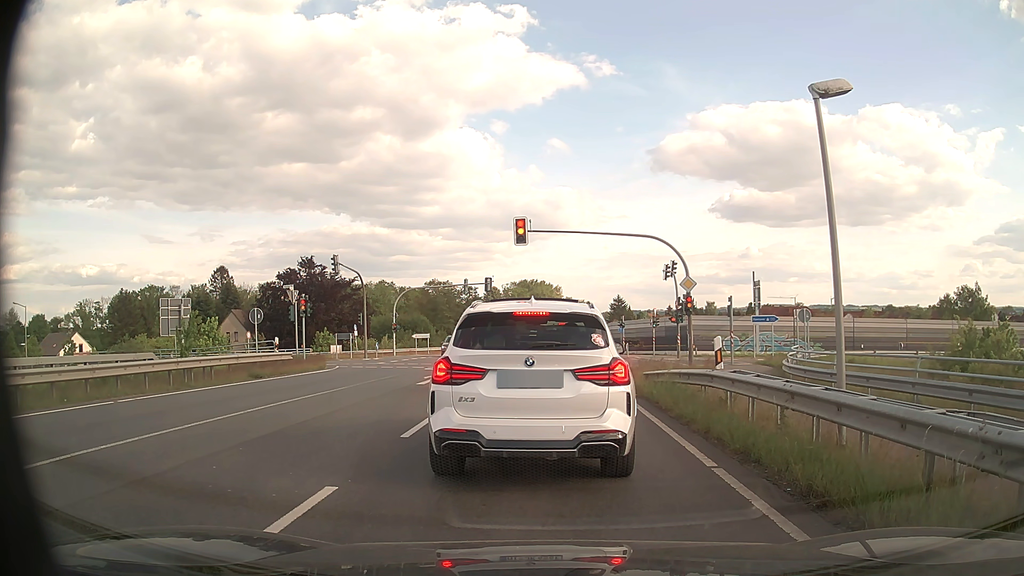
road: secondary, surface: asphalt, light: Day
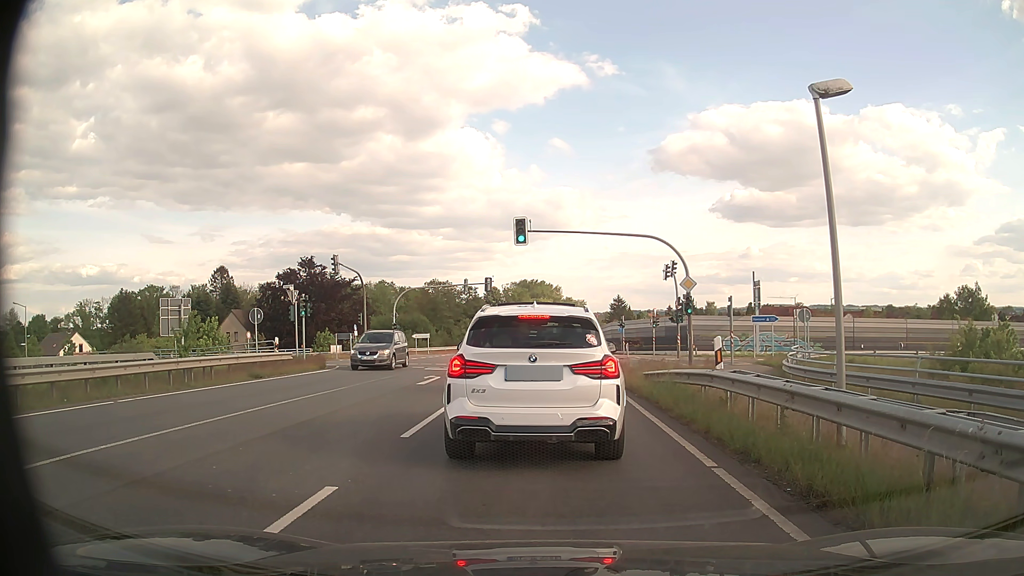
(0.0, 0.0) m; 0°
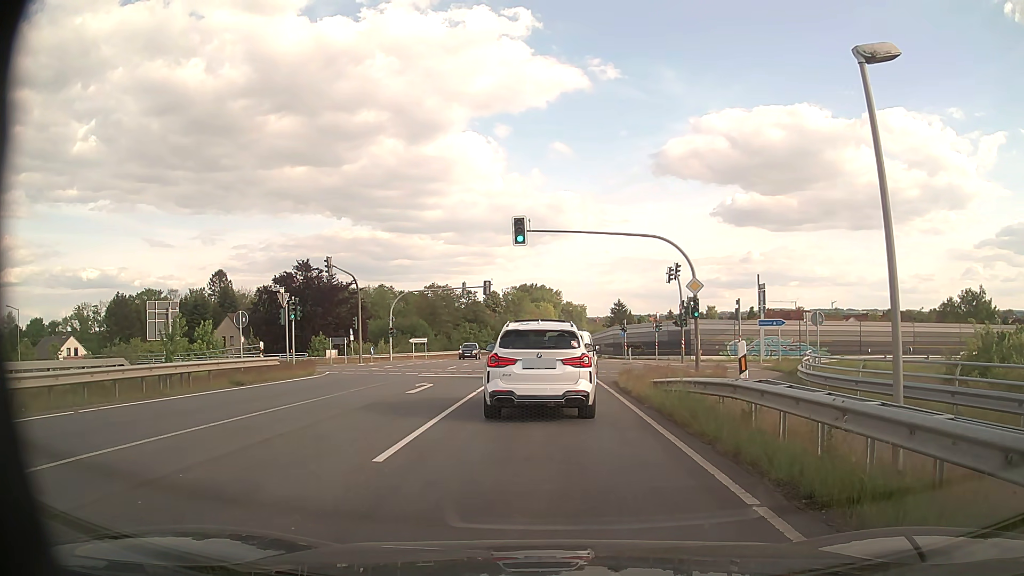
(0.0, +1.6) m; 0°
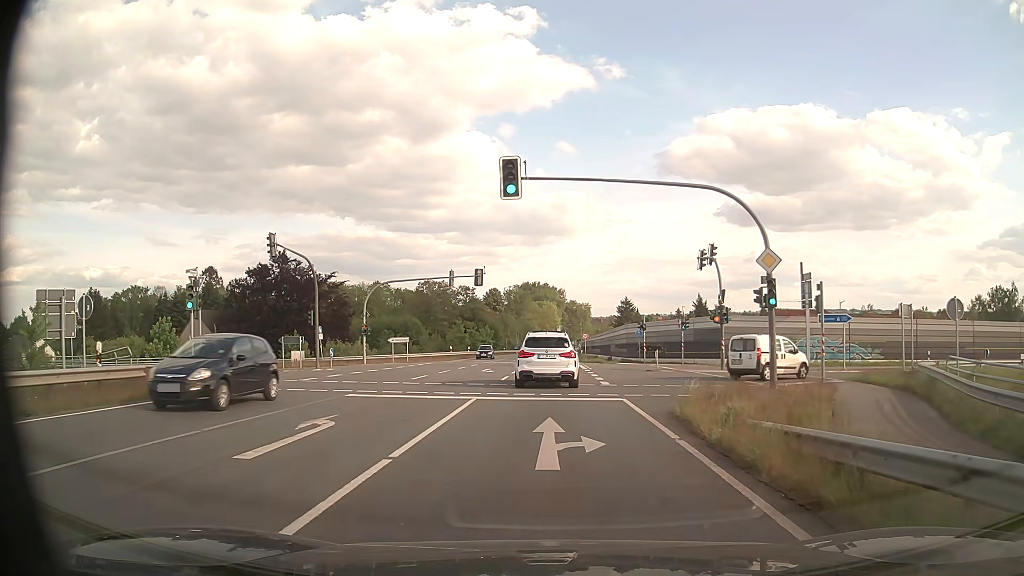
(0.0, +10.5) m; 0°
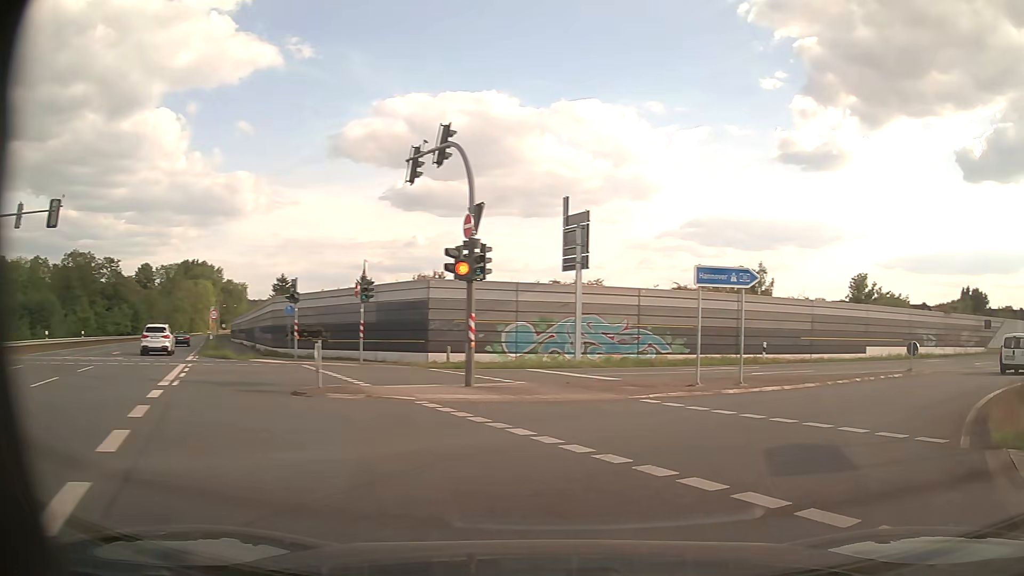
(+2.2, +21.3) m; +28°
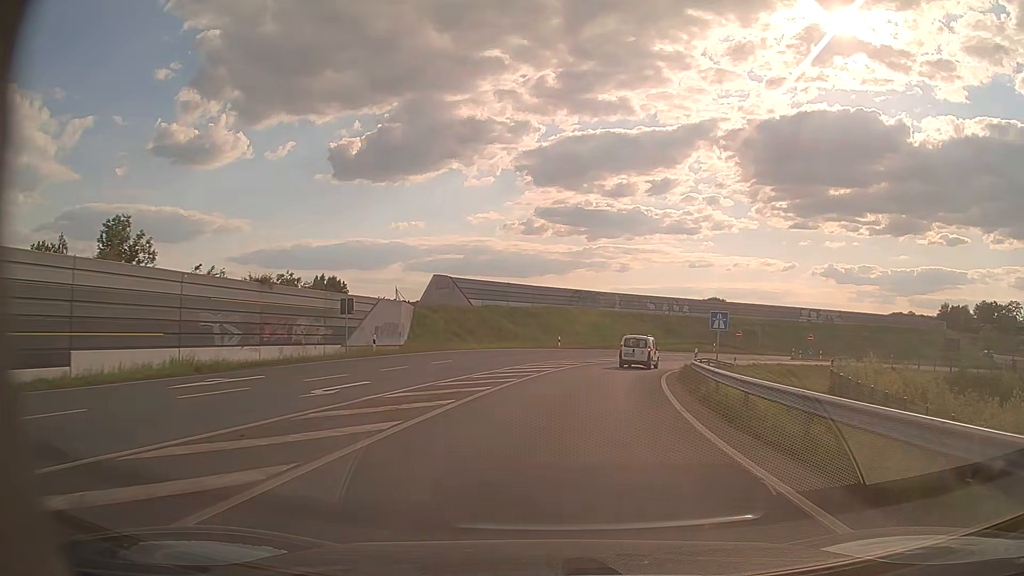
(+14.9, +21.2) m; +57°
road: motorway_link
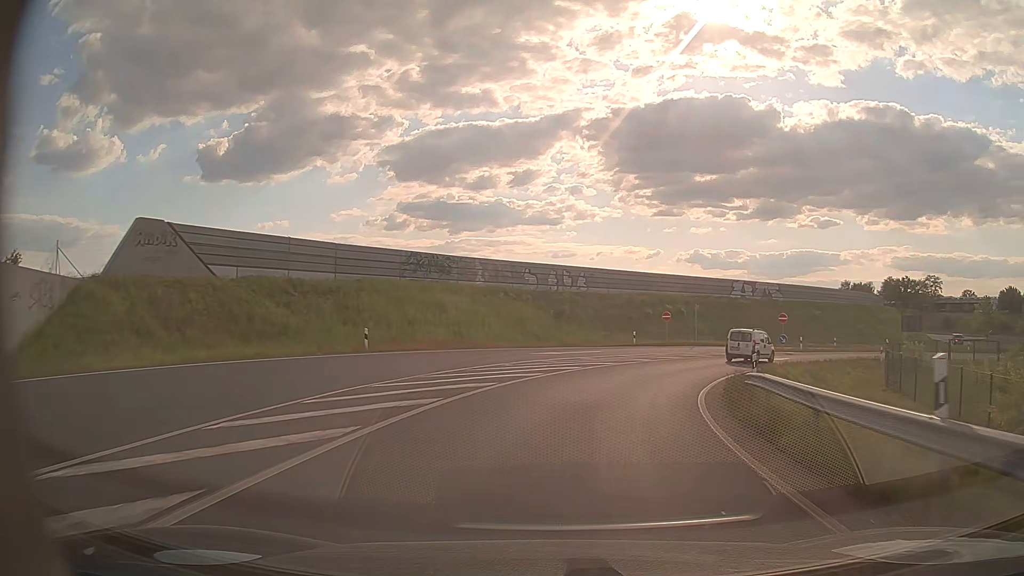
(+2.6, +28.8) m; +11°
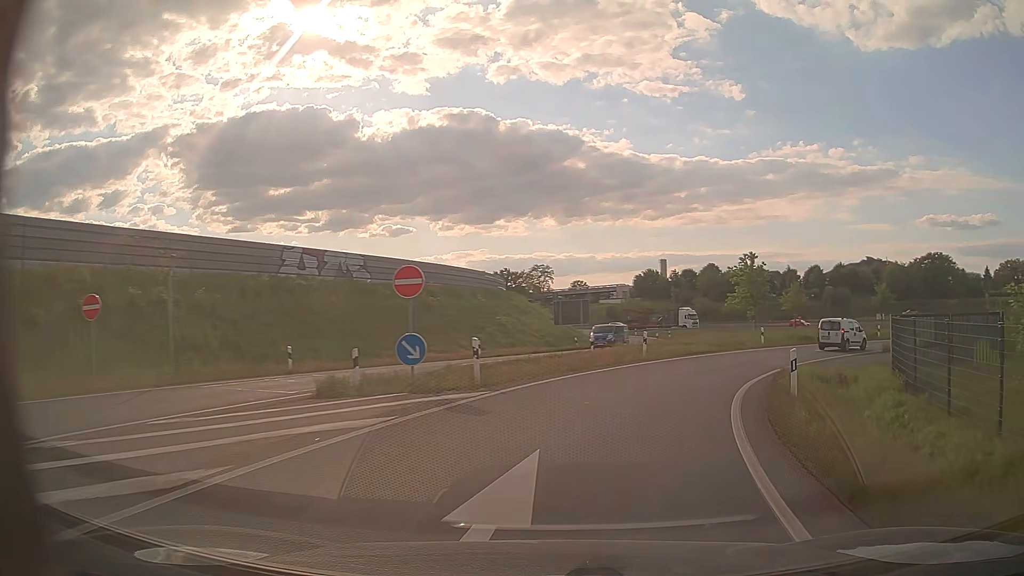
(+9.8, +34.5) m; +35°
(+1, +10) (+4, +19) (+9, +28) (+16, +35) (+24, +41) (+33, +45) (+43, +47) (+53, +47) (+63, +44) (+72, +40) m
